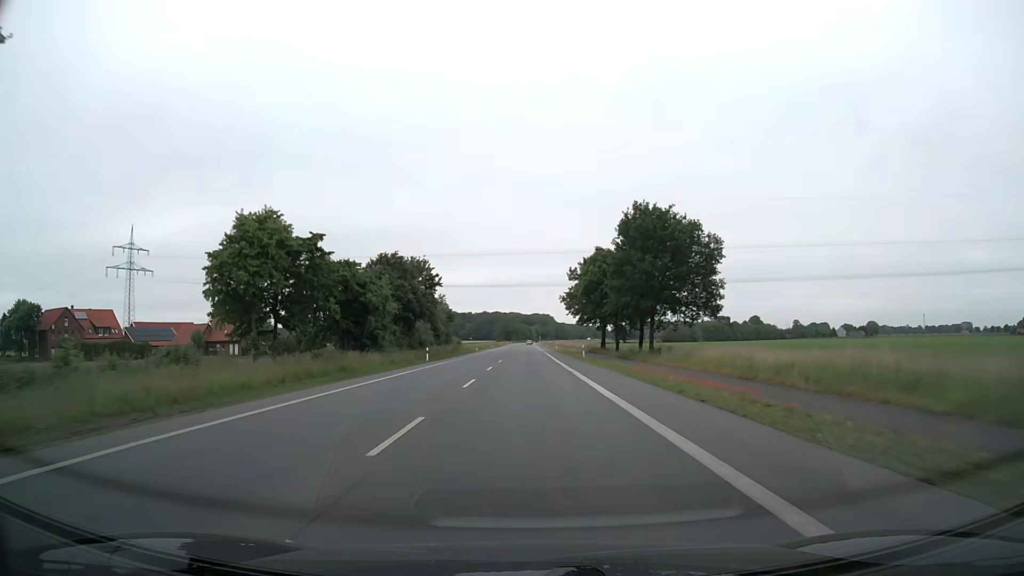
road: primary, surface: asphalt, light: Day
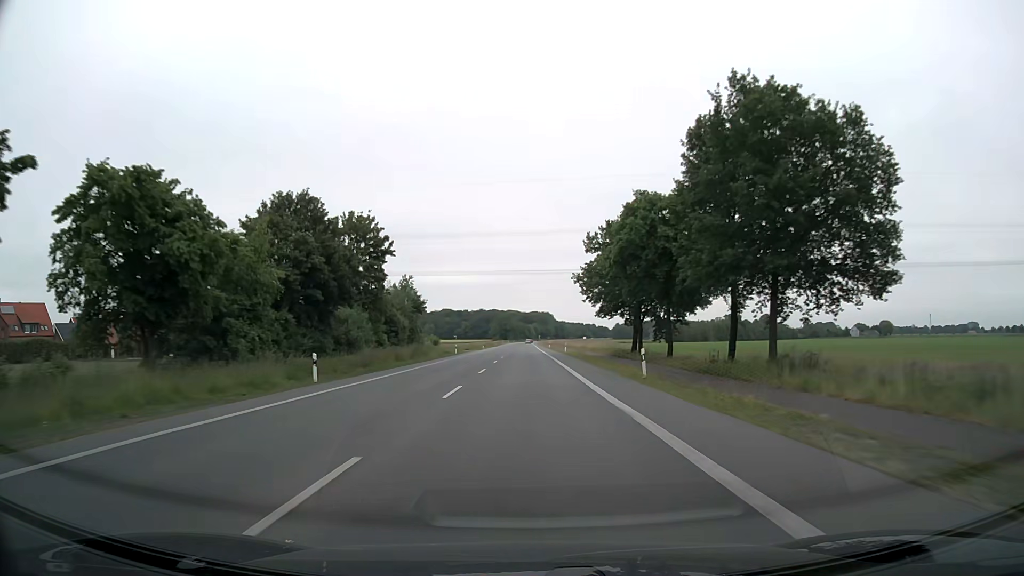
(0.0, +28.2) m; 0°
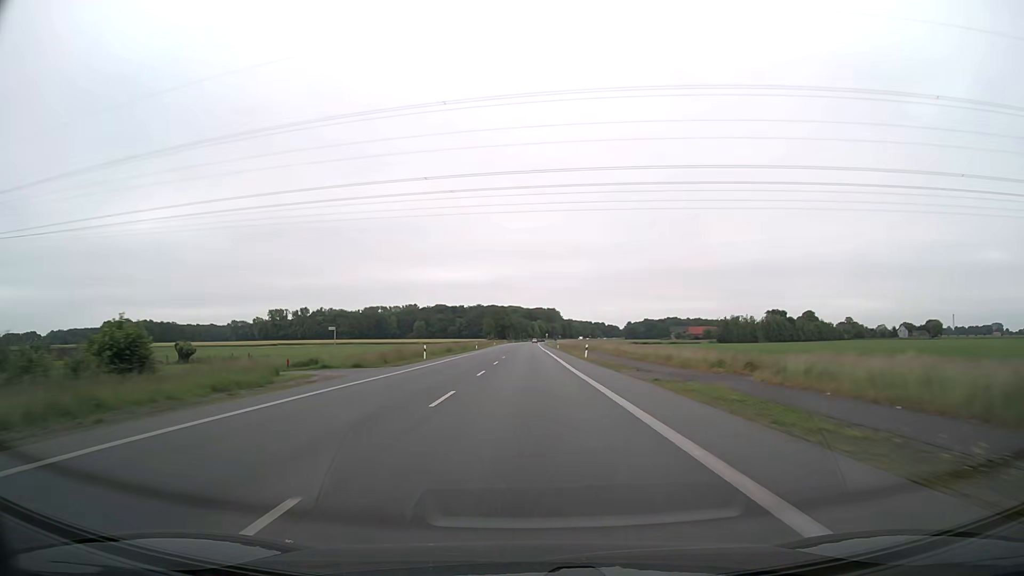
(-0.1, +74.4) m; 0°
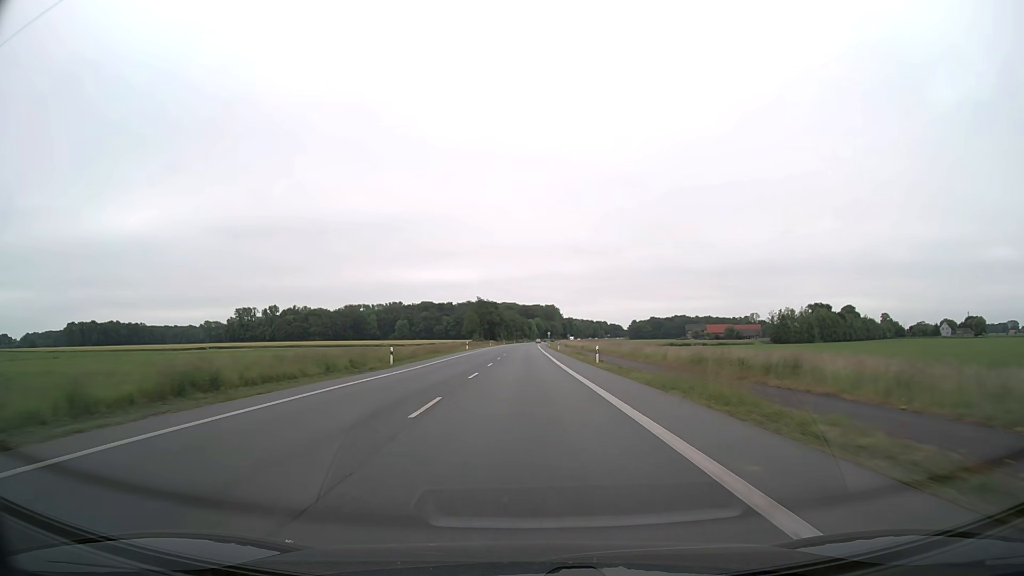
(-0.1, +61.6) m; 0°
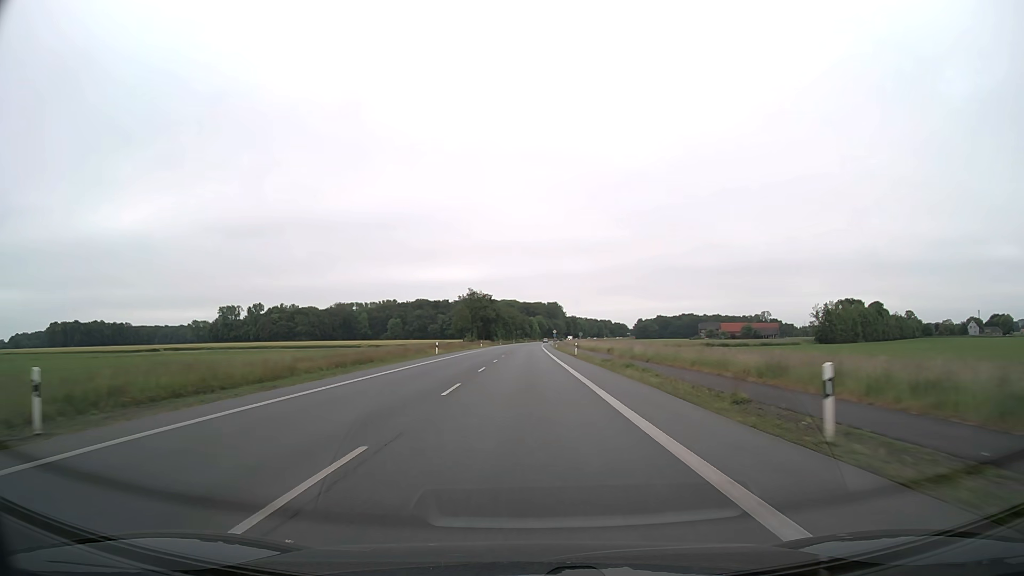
(0.0, +31.1) m; 0°
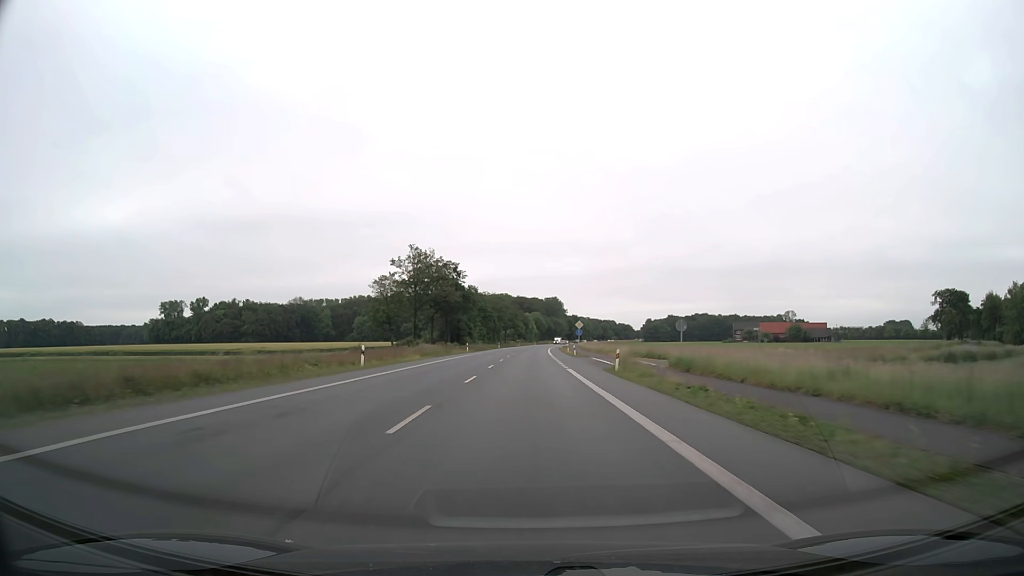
(+0.1, +78.4) m; 0°
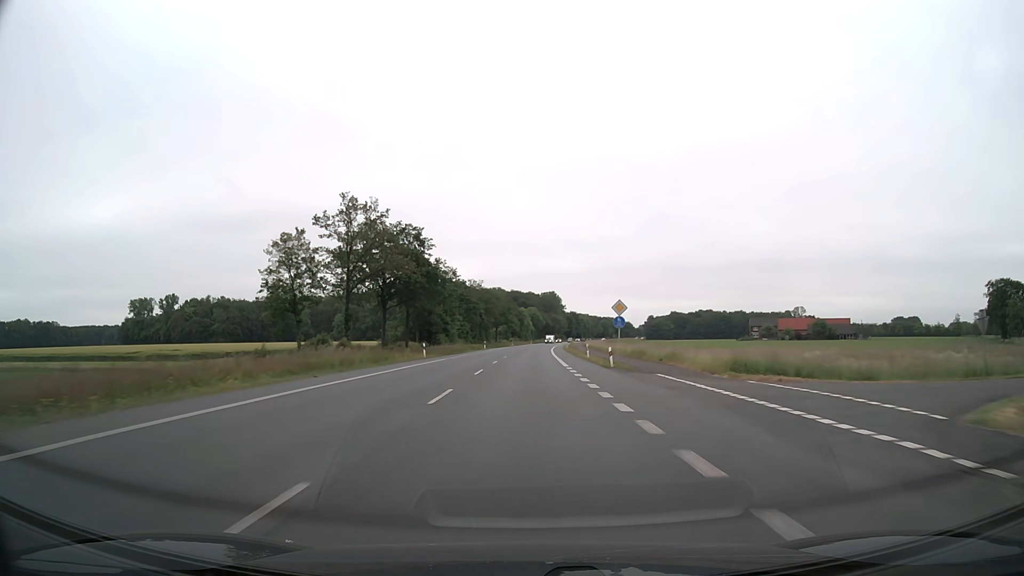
(+0.1, +31.5) m; 0°
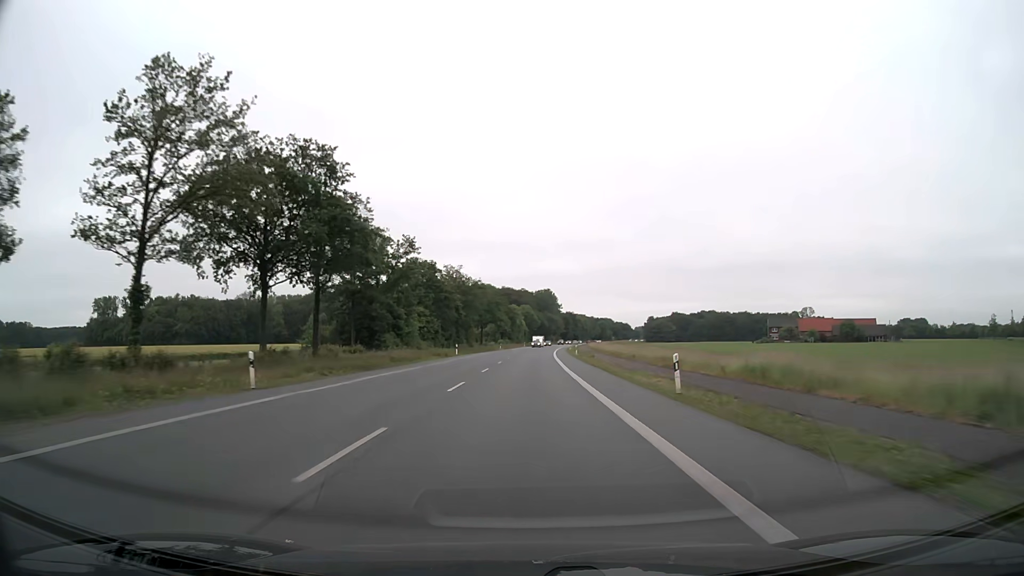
(+0.2, +31.6) m; +1°
(0, +10) (0, +20) (0, +30) (0, +40) (0, +50) (+1, +60) (+1, +70) (+1, +80) (+2, +90) (+2, +100) m
